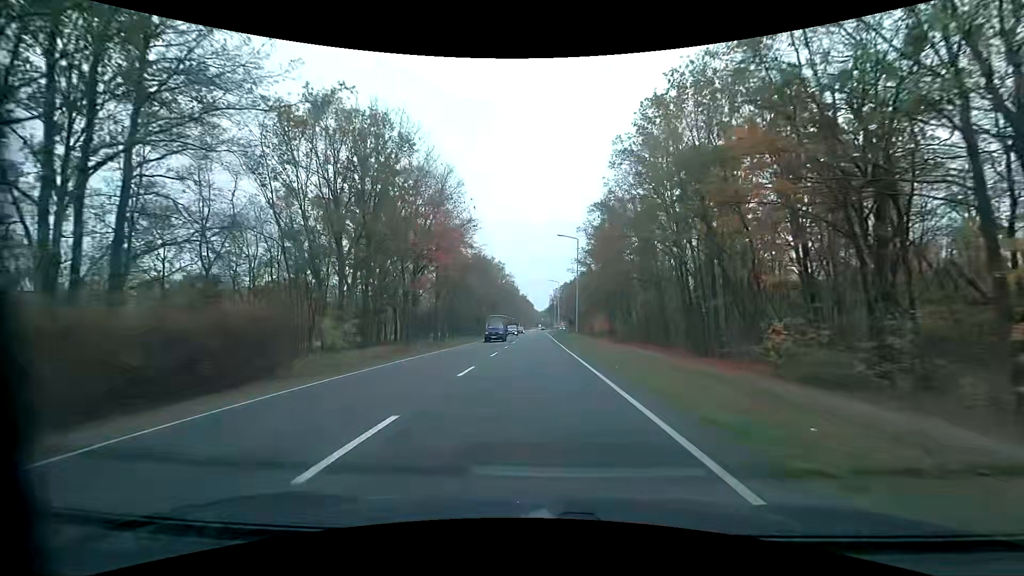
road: primary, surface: asphalt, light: Day
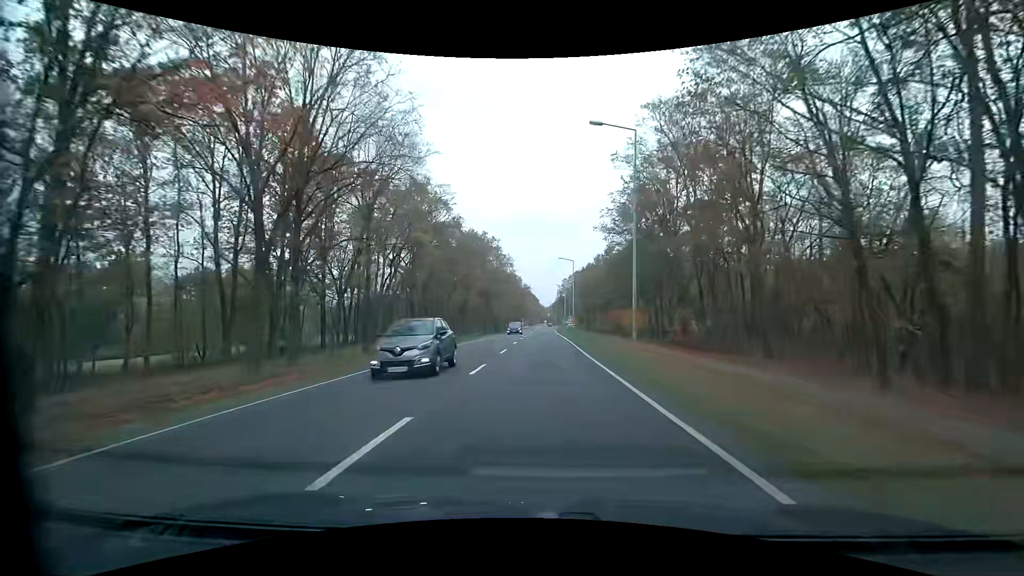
(0.0, +27.5) m; 0°
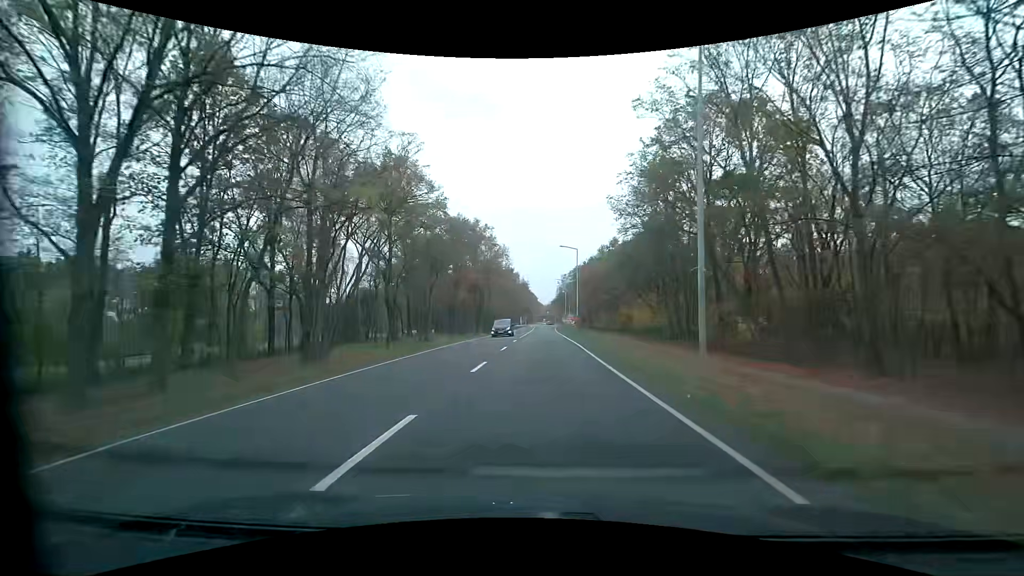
(0.0, +9.2) m; 0°
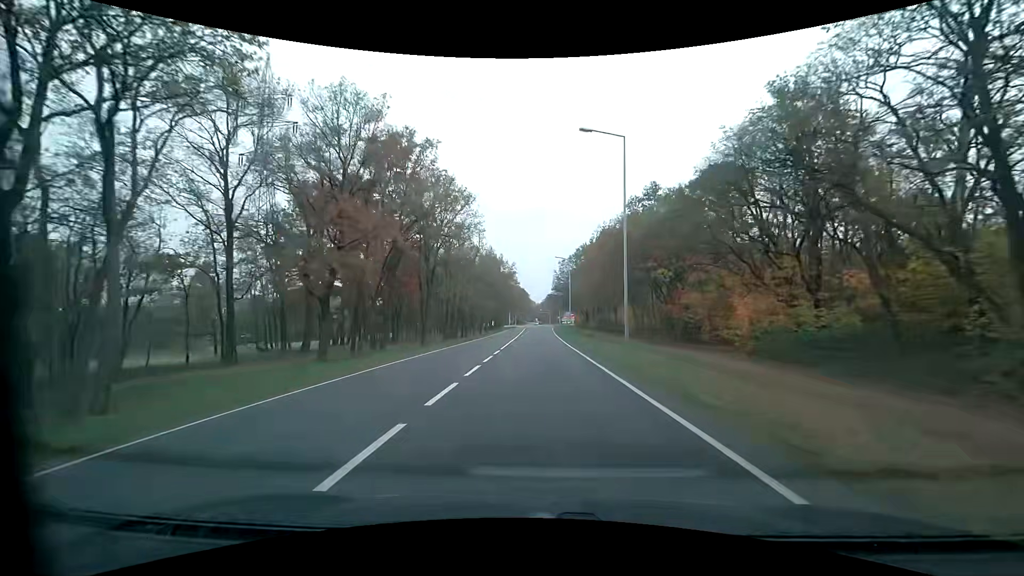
(+0.5, +36.6) m; +1°
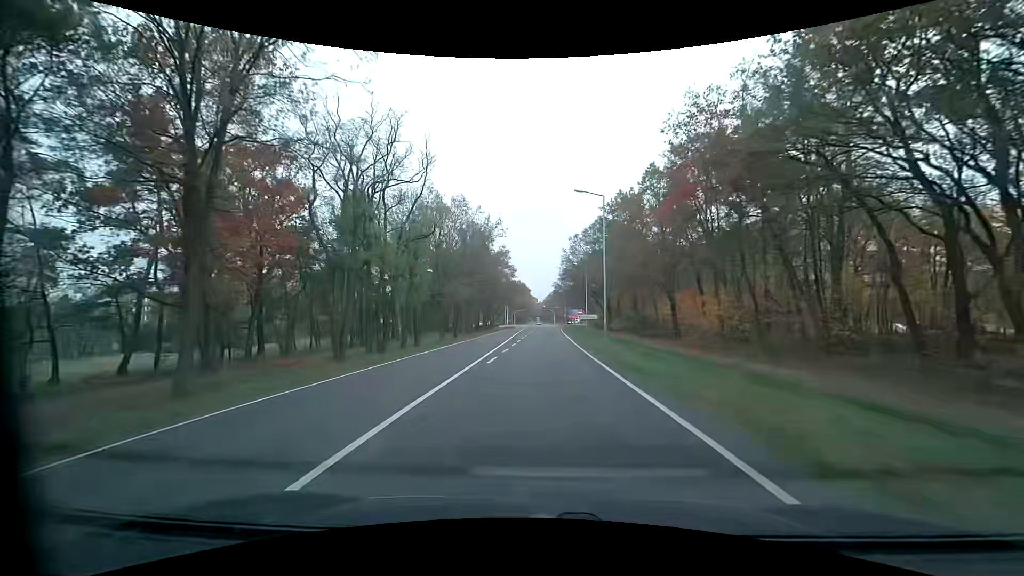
(0.0, +34.9) m; 0°
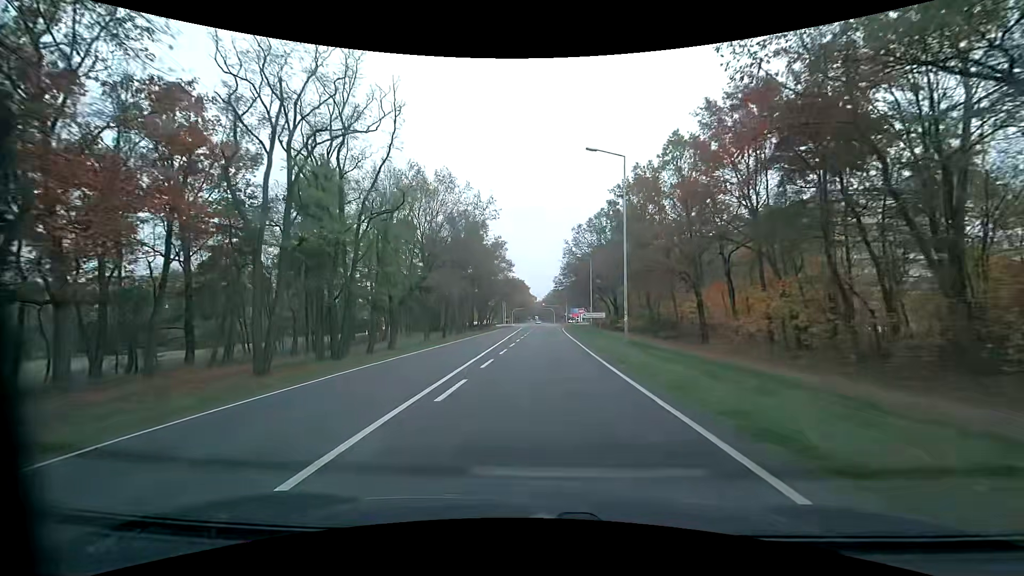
(0.0, +8.3) m; 0°
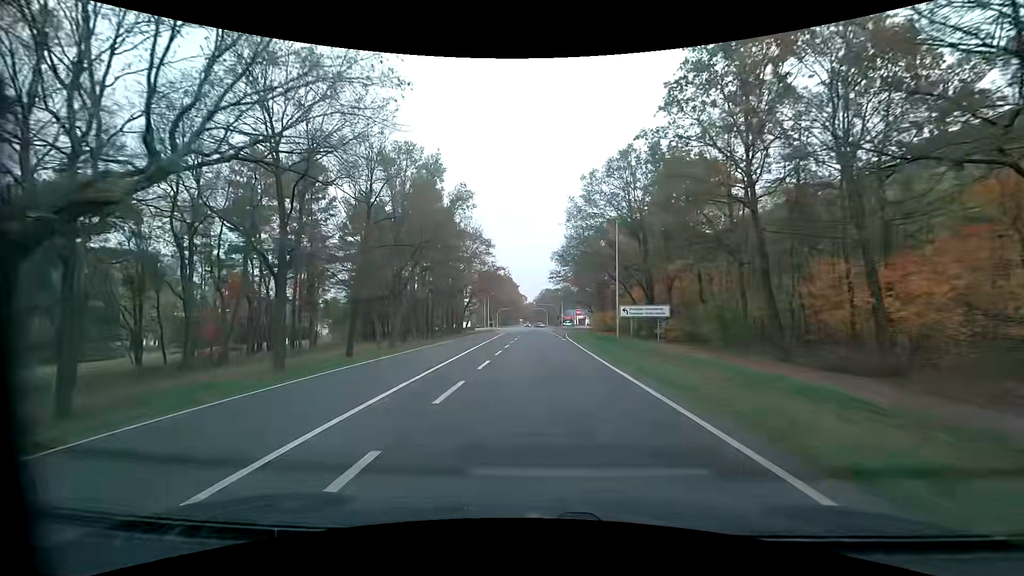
(+0.3, +30.0) m; +1°
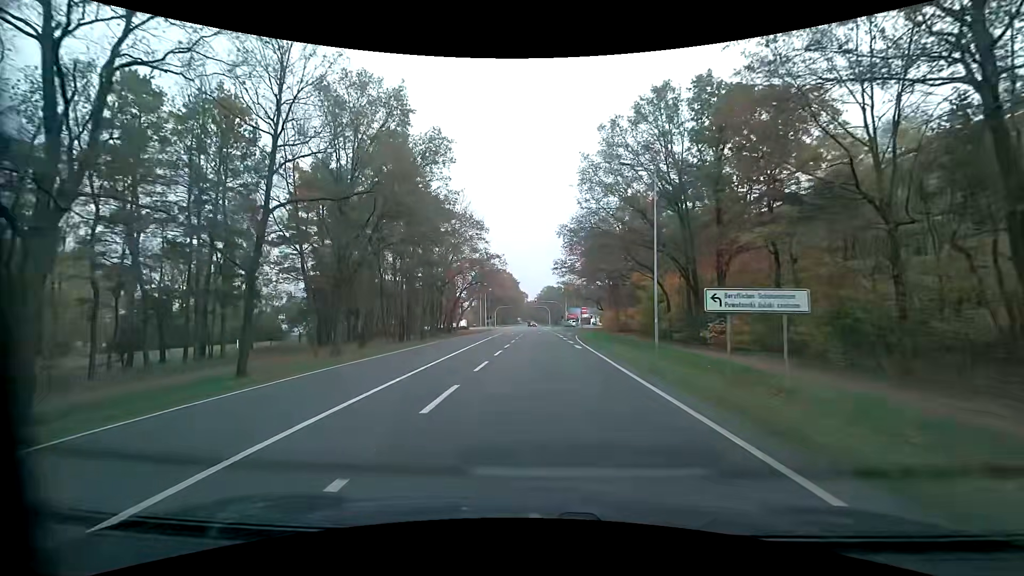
(0.0, +12.9) m; +1°
(0, +10) (0, +20) (0, +30) (0, +40) (-1, +50) (-1, +60) (-1, +70) (-1, +80) (-1, +90) (-2, +100) m
